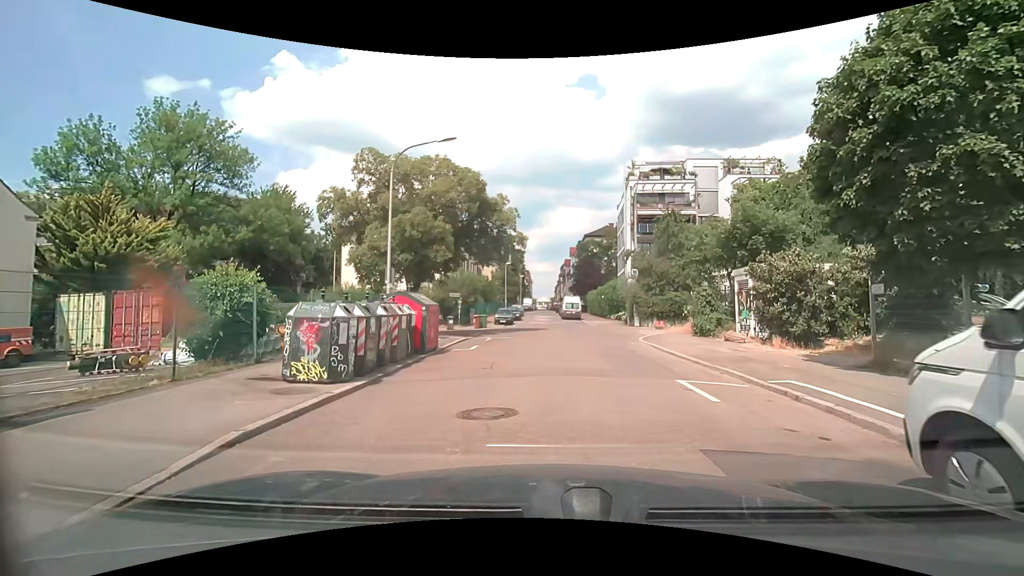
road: residential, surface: asphalt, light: Day
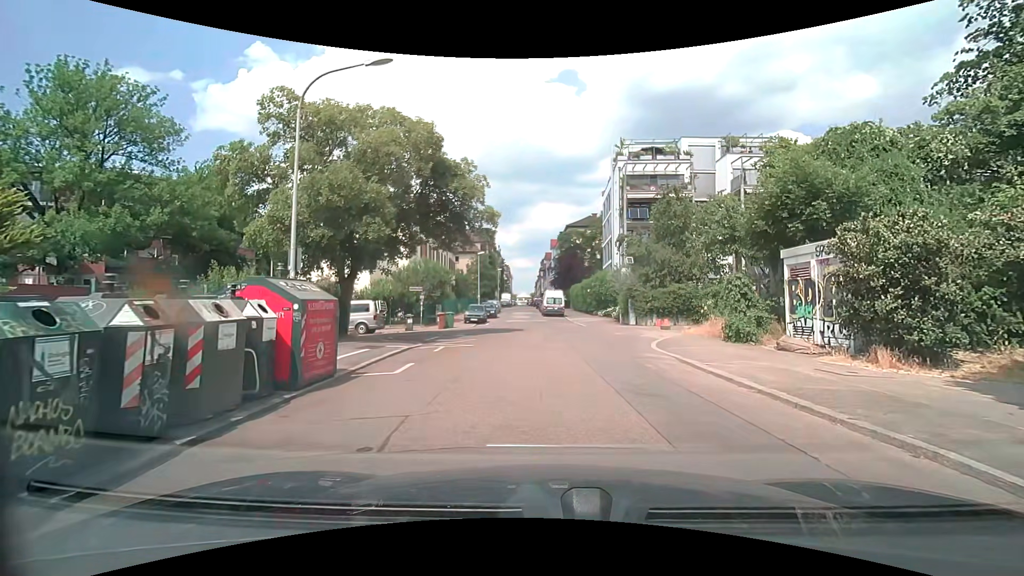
(0.0, +6.3) m; +2°
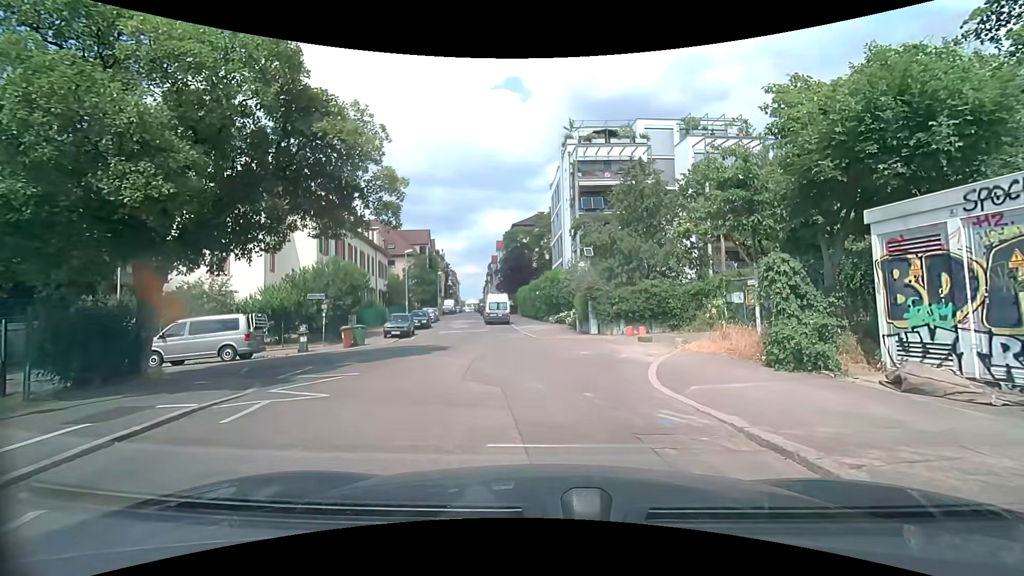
(+0.4, +7.1) m; +7°
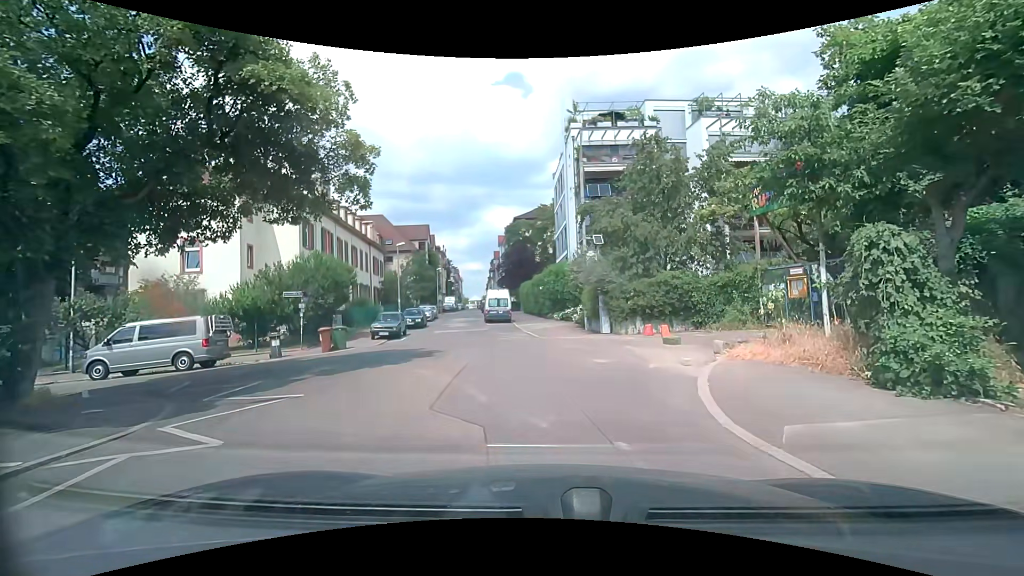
(-0.1, +2.9) m; -2°
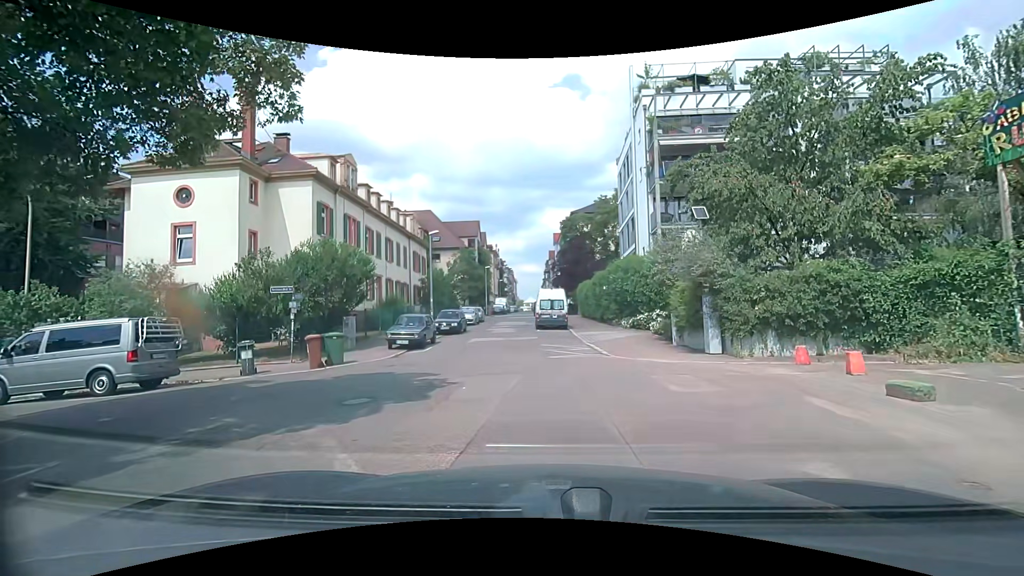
(-0.2, +6.5) m; -7°
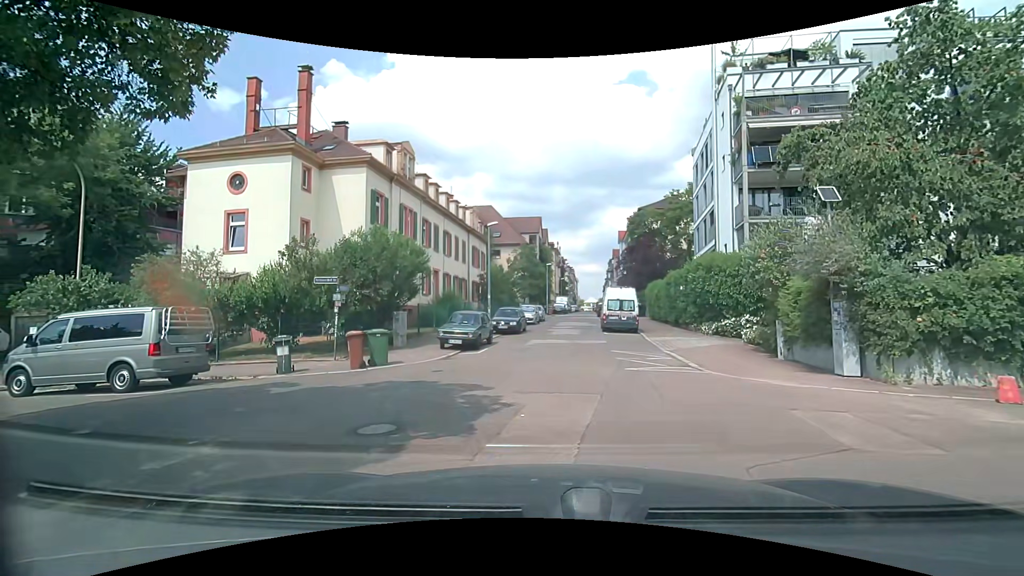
(-0.1, +2.4) m; -8°
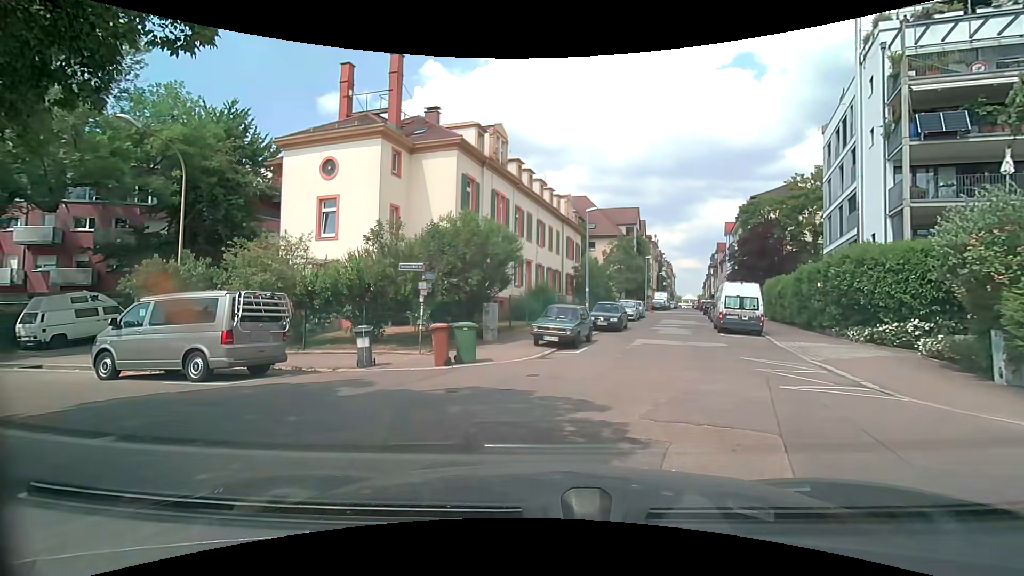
(-0.2, +2.2) m; -9°
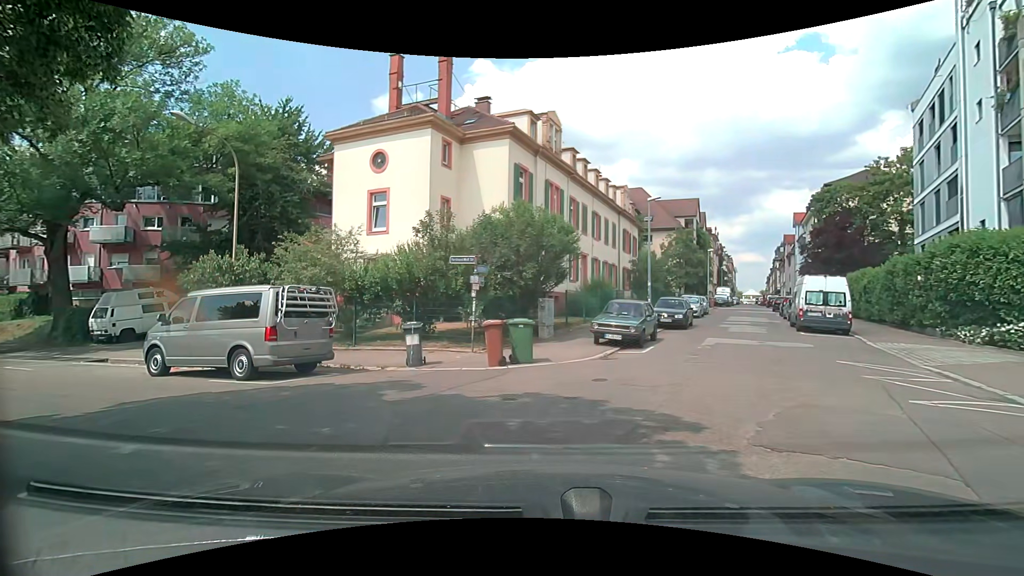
(0.0, +1.1) m; -7°
